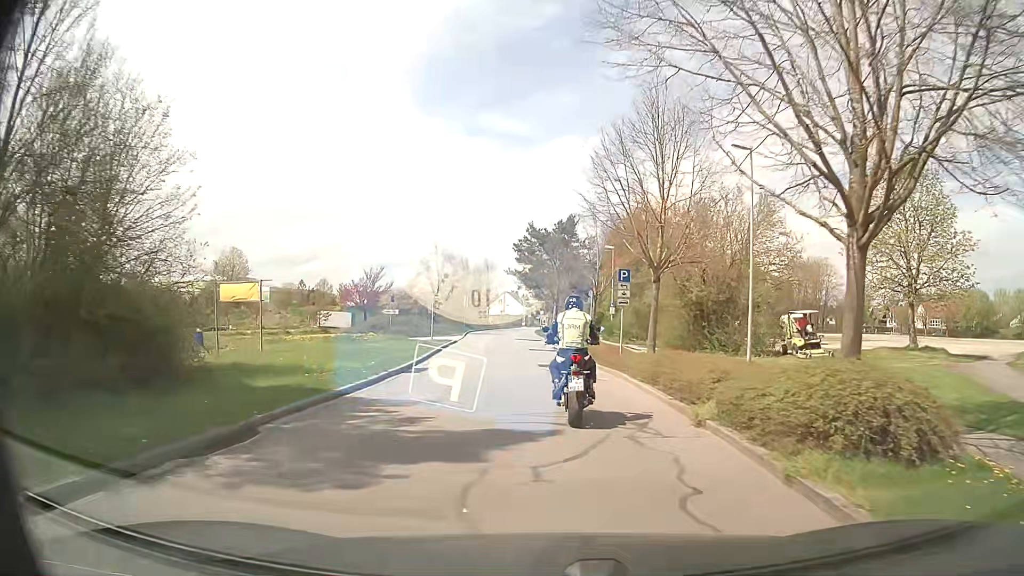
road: unclassified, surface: asphalt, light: Day
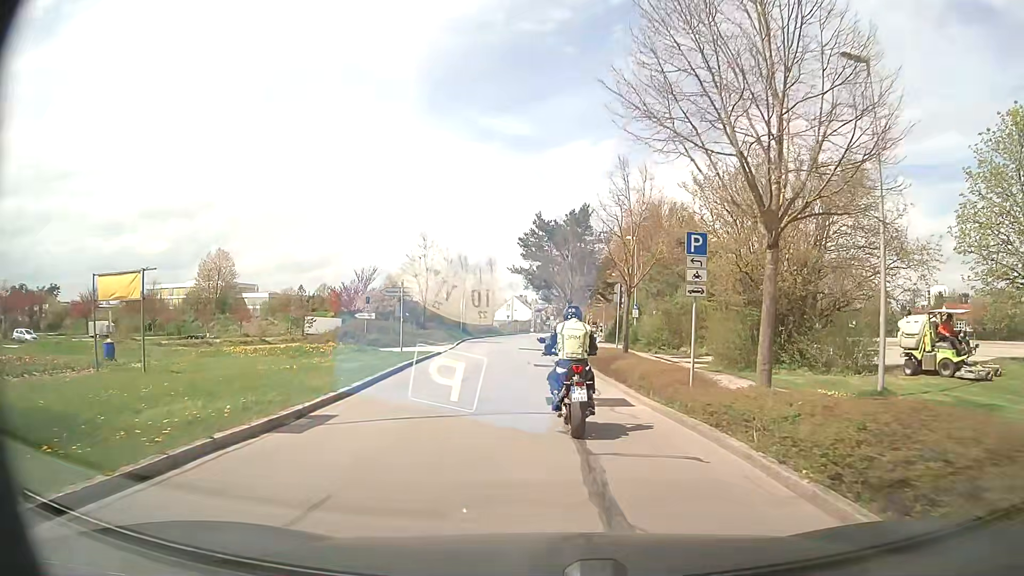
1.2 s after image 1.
(0.0, +9.4) m; -1°
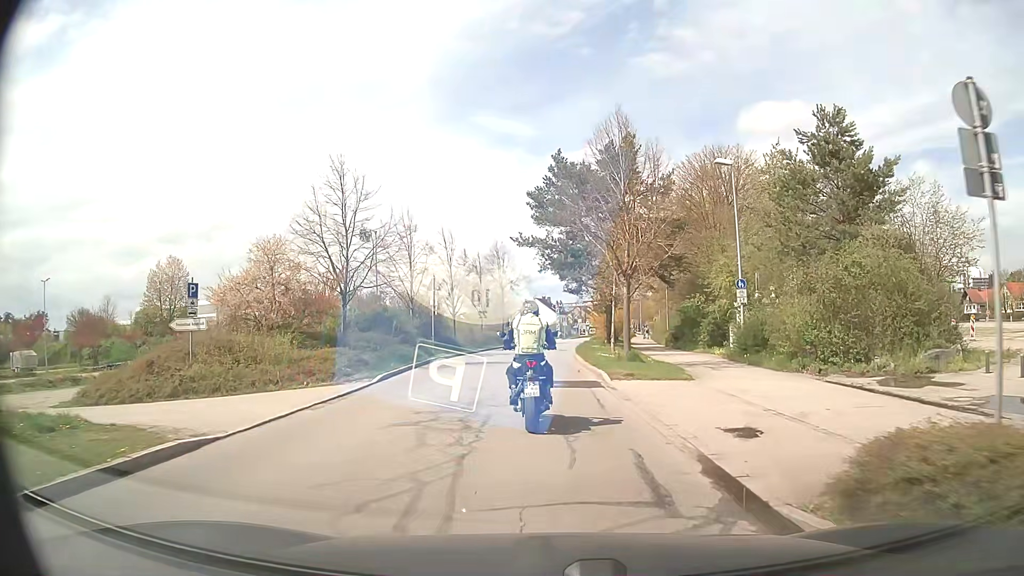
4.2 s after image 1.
(-0.1, +22.8) m; -2°
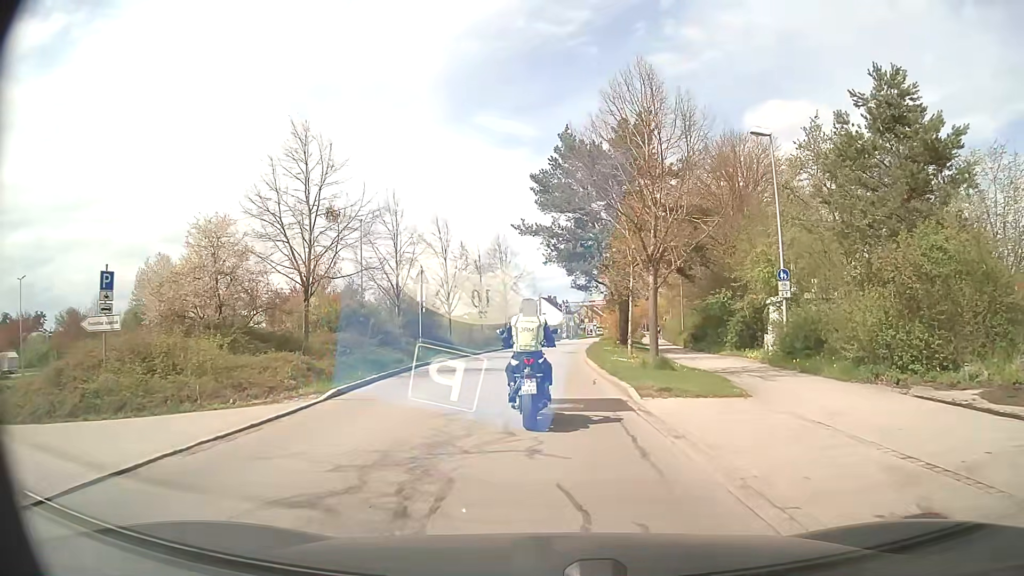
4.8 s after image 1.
(0.0, +4.5) m; +1°
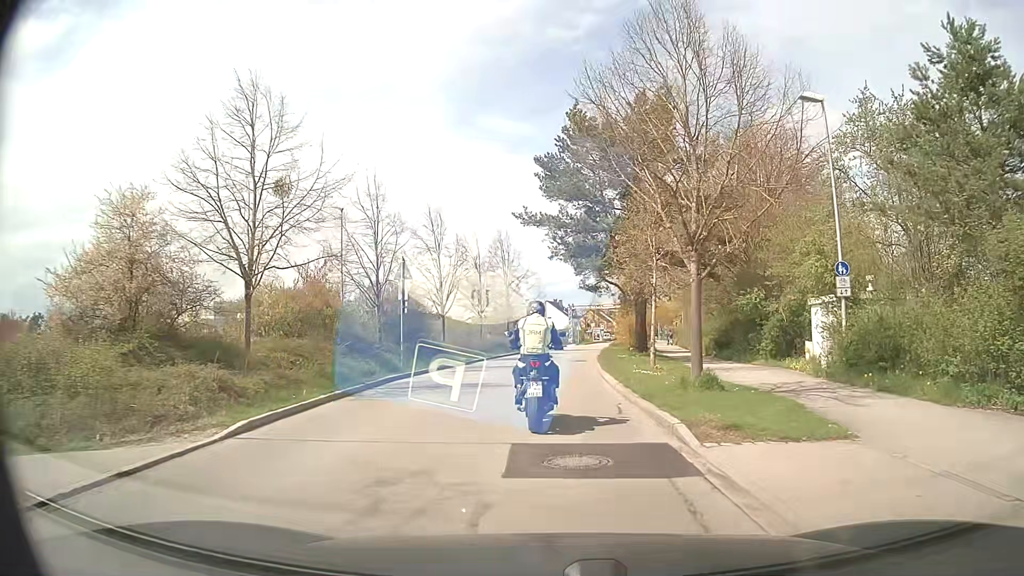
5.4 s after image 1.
(-0.1, +4.5) m; -2°
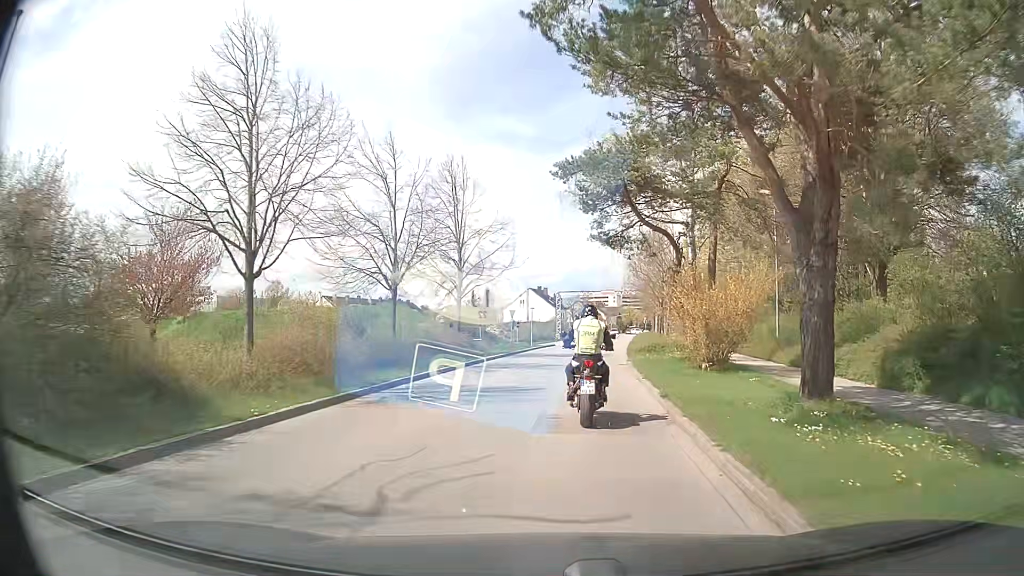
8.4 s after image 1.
(+0.2, +22.4) m; +2°
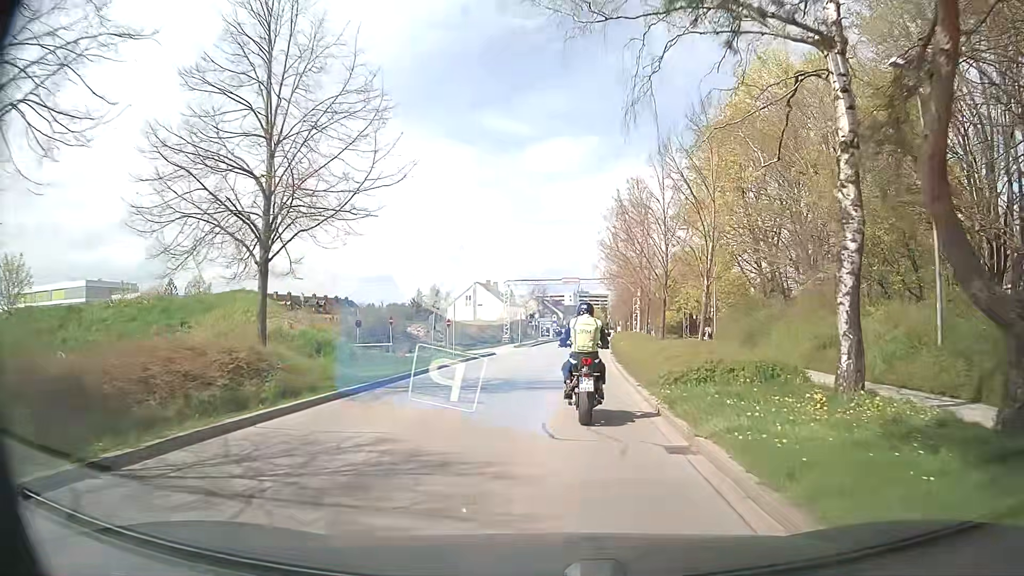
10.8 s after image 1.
(+0.7, +18.3) m; +3°
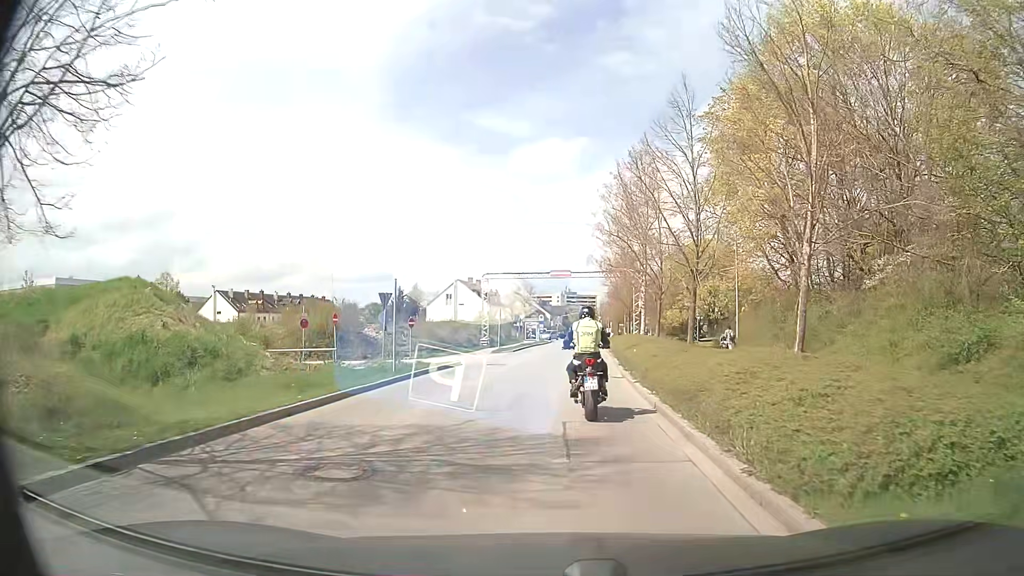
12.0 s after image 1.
(+0.1, +8.7) m; +1°
(0, +10) (0, +20) (+1, +30) (+1, +40) (+2, +50) (+3, +60) (+4, +70) (+4, +80) (+5, +90) (+5, +100) m
